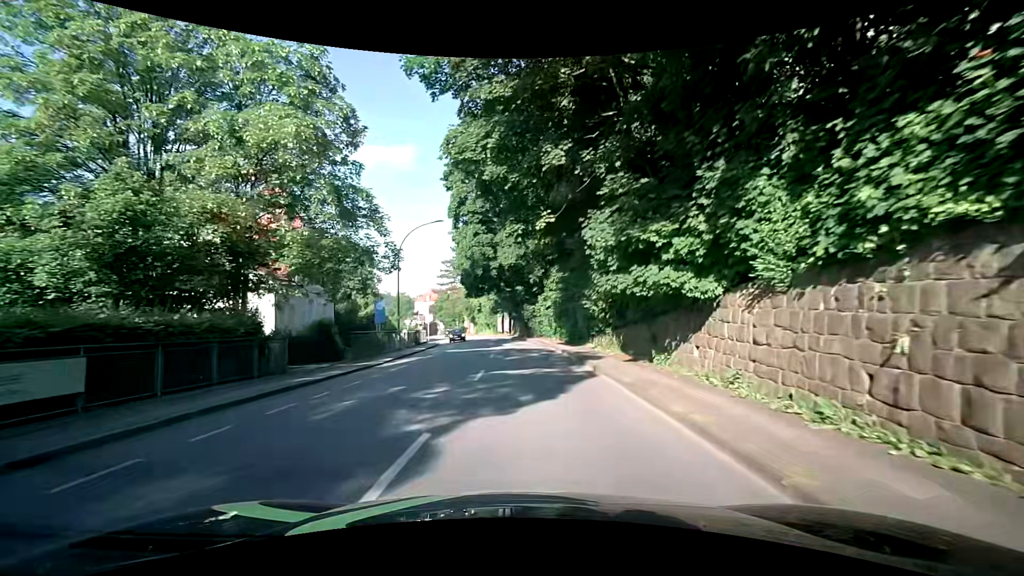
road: tertiary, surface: asphalt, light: Day
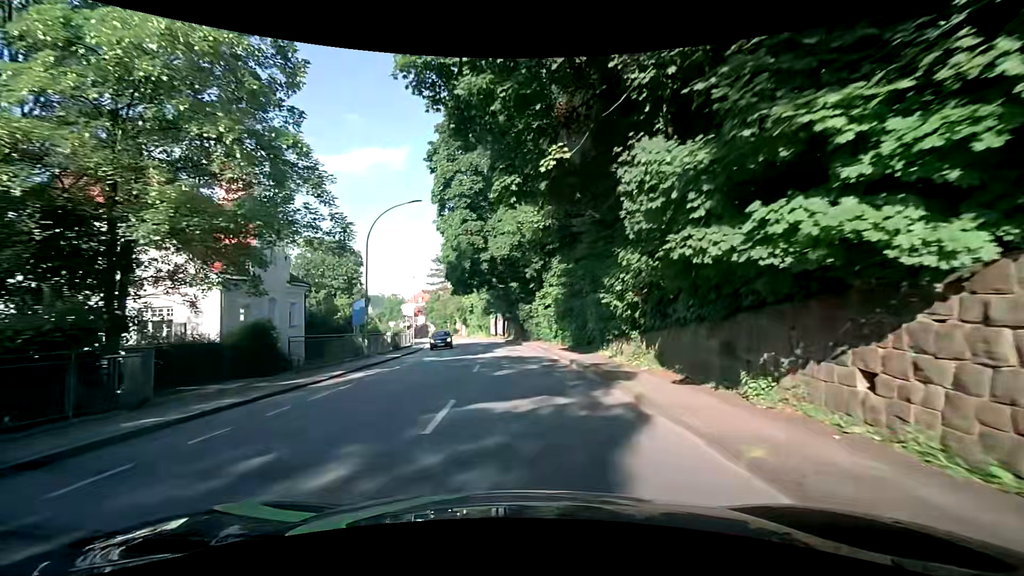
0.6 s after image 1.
(+0.1, +6.0) m; +2°
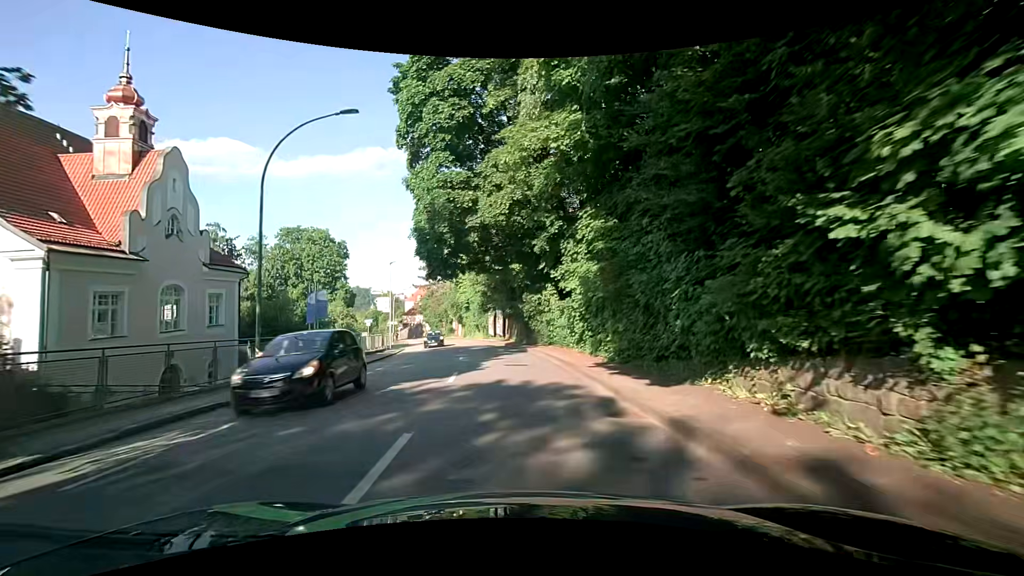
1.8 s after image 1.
(-0.1, +11.8) m; -1°
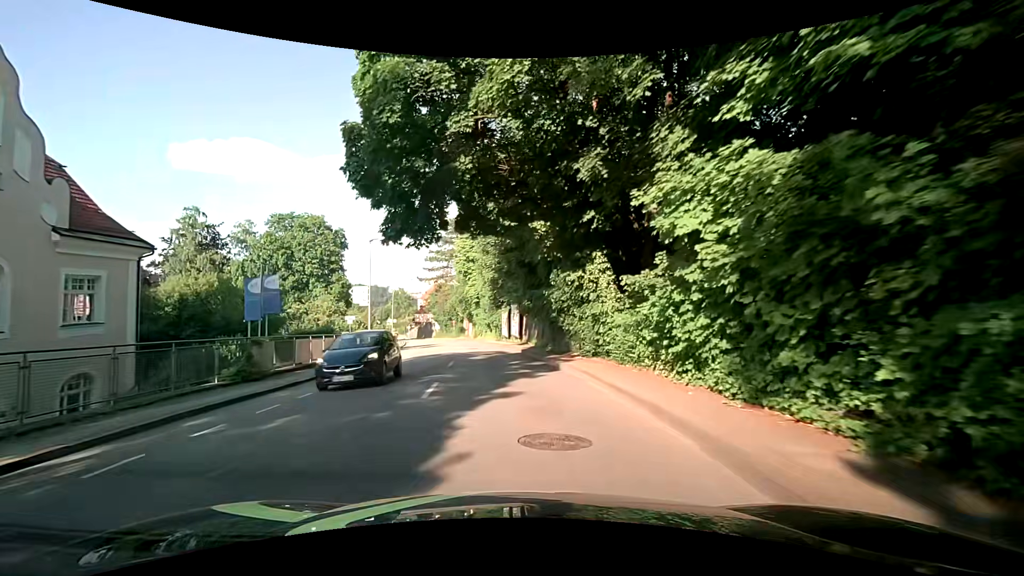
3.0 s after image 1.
(0.0, +11.8) m; -1°
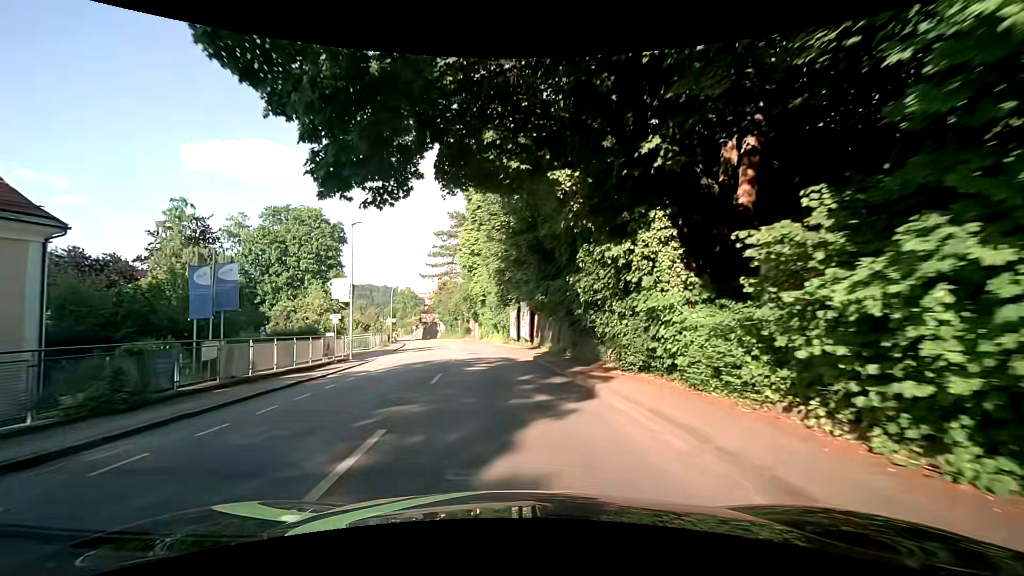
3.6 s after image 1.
(-0.1, +5.8) m; 0°
